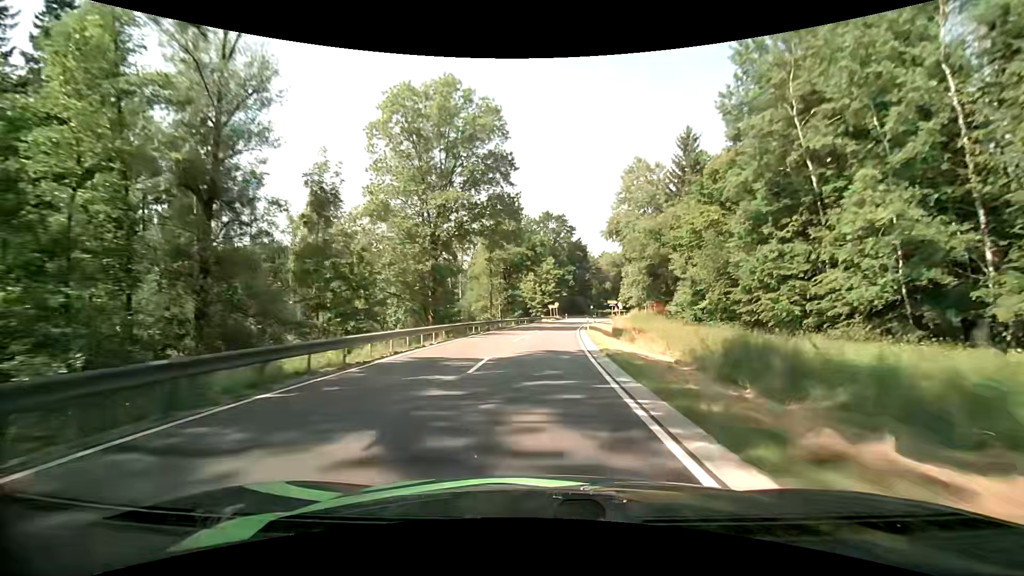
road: secondary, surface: asphalt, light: Day
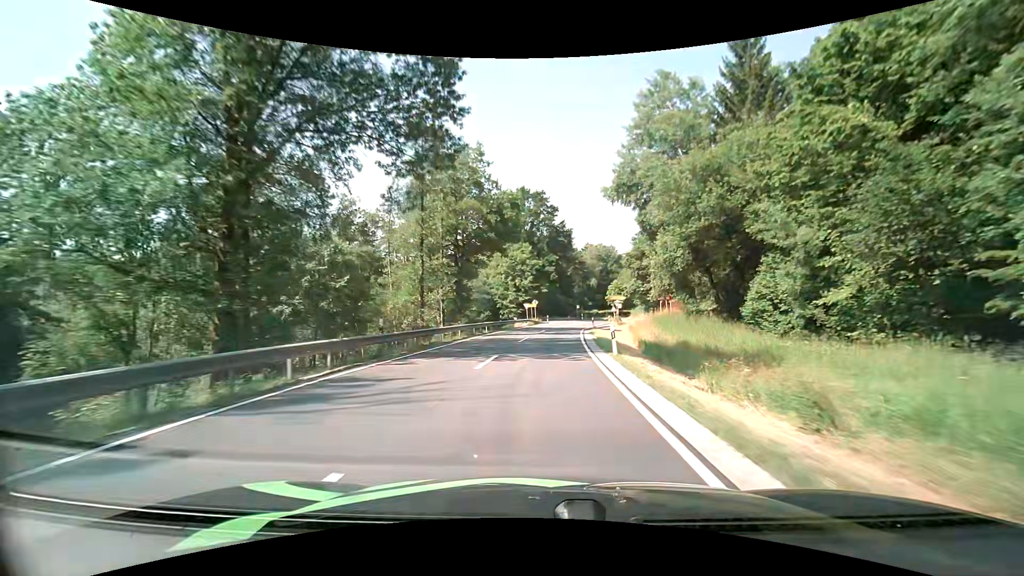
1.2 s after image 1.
(+0.5, +22.9) m; +2°
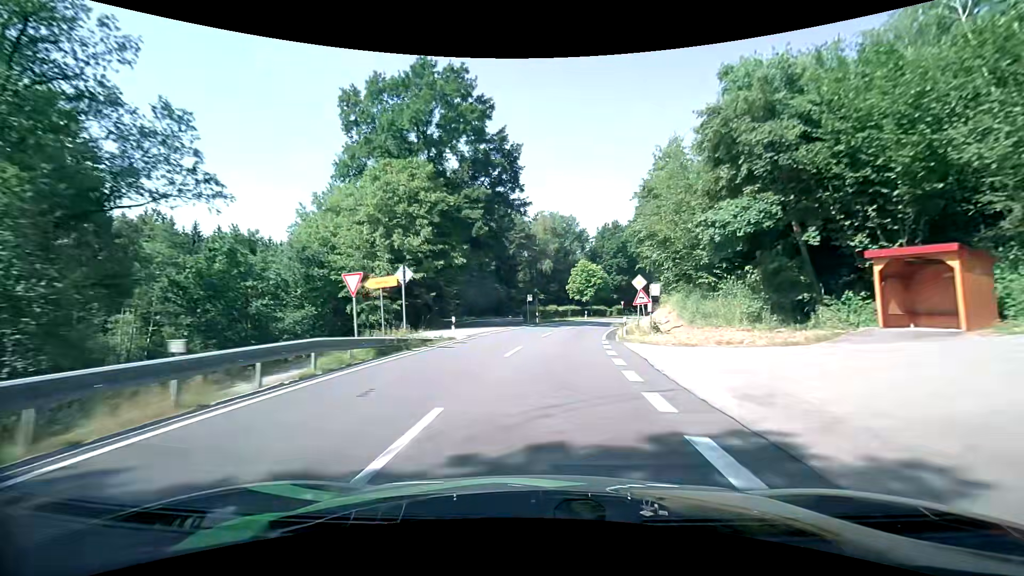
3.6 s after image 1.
(+2.6, +45.0) m; +6°
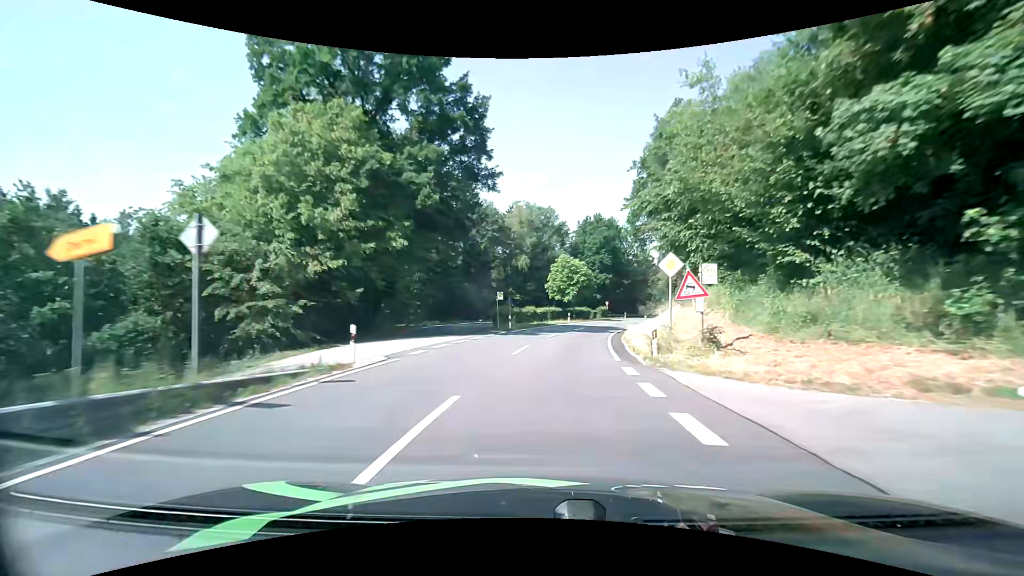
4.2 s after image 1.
(+0.3, +10.7) m; +3°
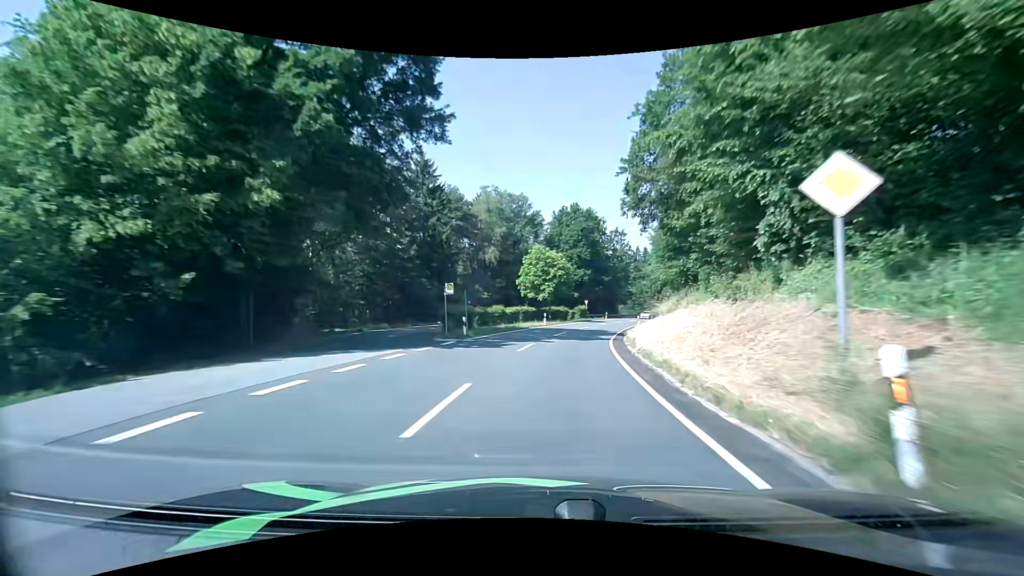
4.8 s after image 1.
(+0.2, +10.6) m; +3°
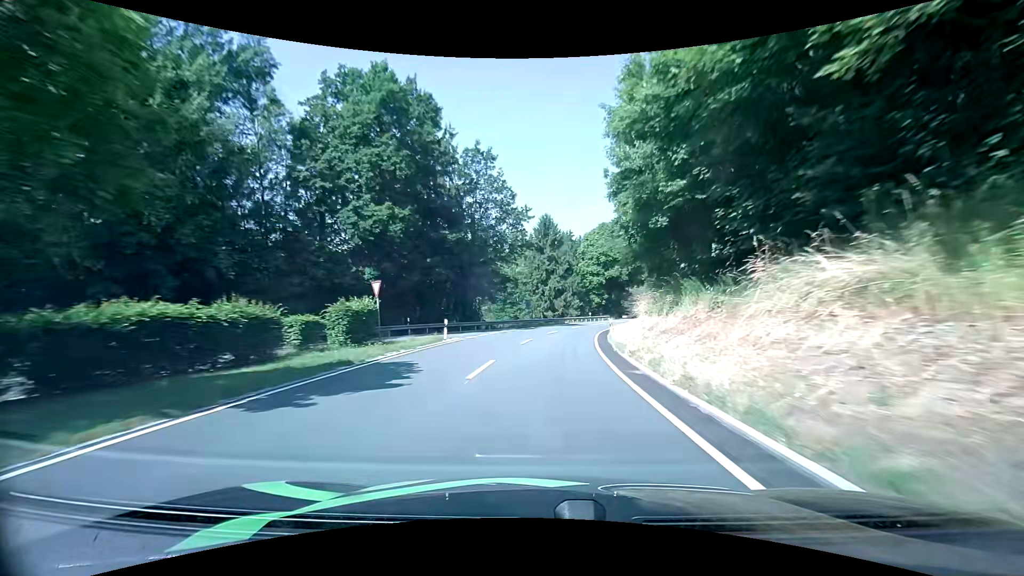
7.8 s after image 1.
(+8.2, +53.8) m; +15°
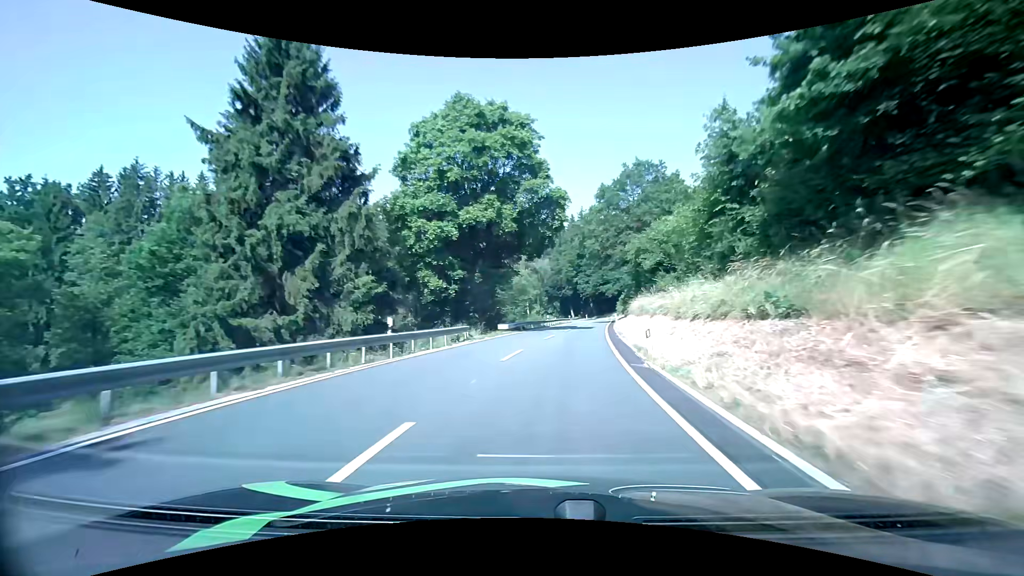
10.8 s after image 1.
(+7.3, +55.2) m; +17°
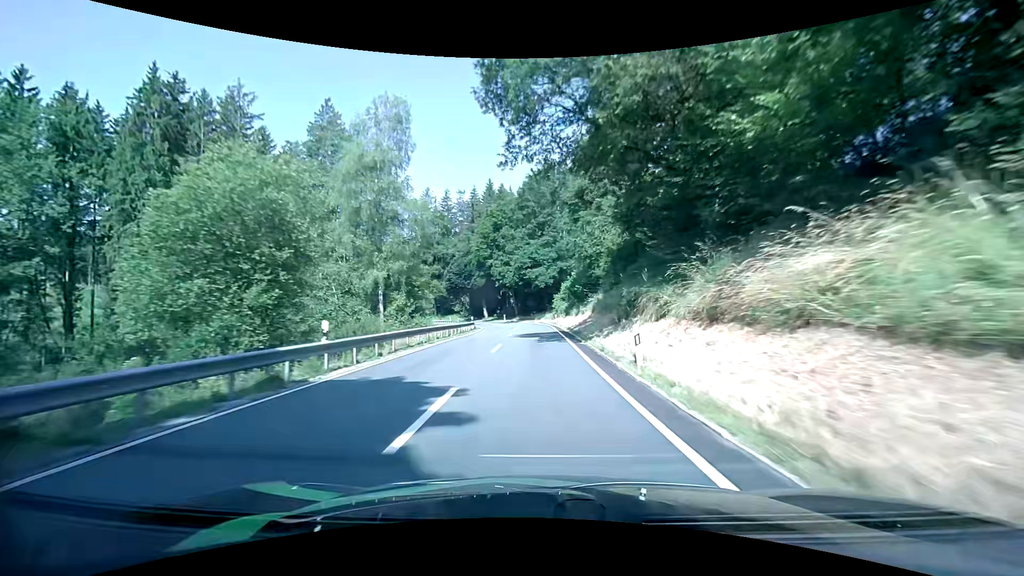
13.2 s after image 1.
(+4.6, +44.6) m; +10°
(0, +10) (0, +20) (0, +30) (0, +40) (-1, +50) (-2, +60) (-3, +70) (-5, +80) (-7, +89) (-10, +99) m
